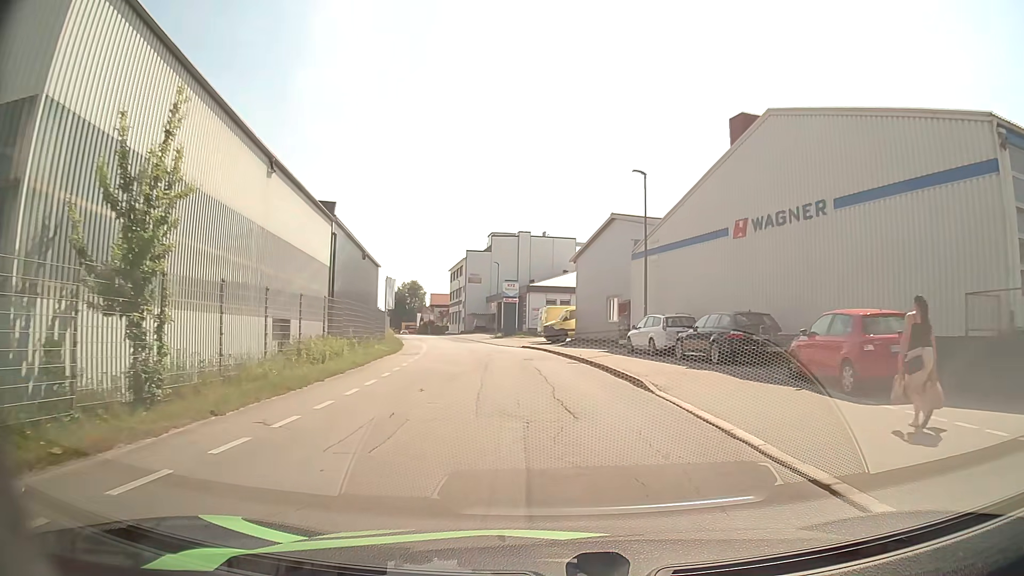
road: residential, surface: asphalt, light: Day
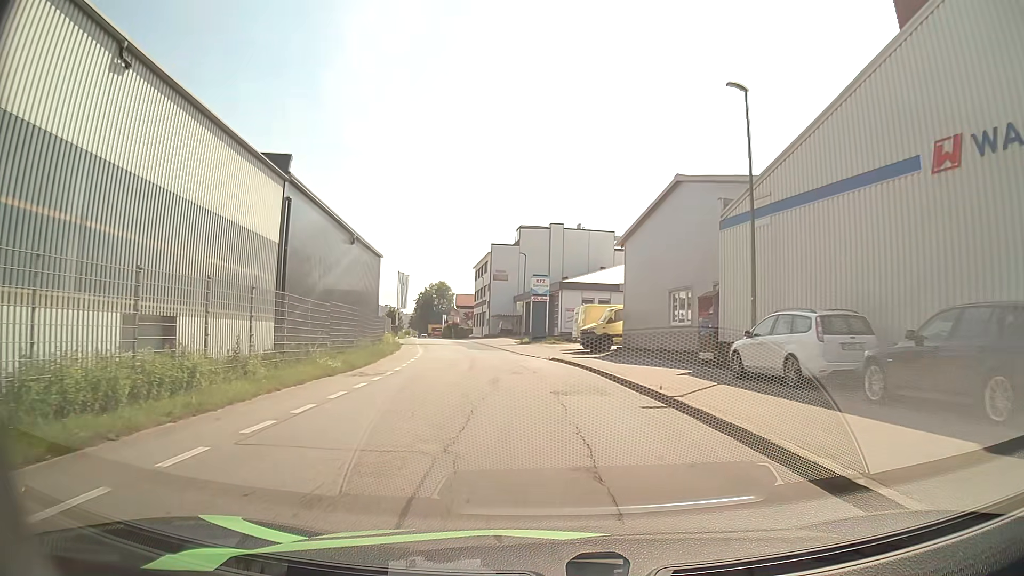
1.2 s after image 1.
(-0.3, +11.5) m; -3°
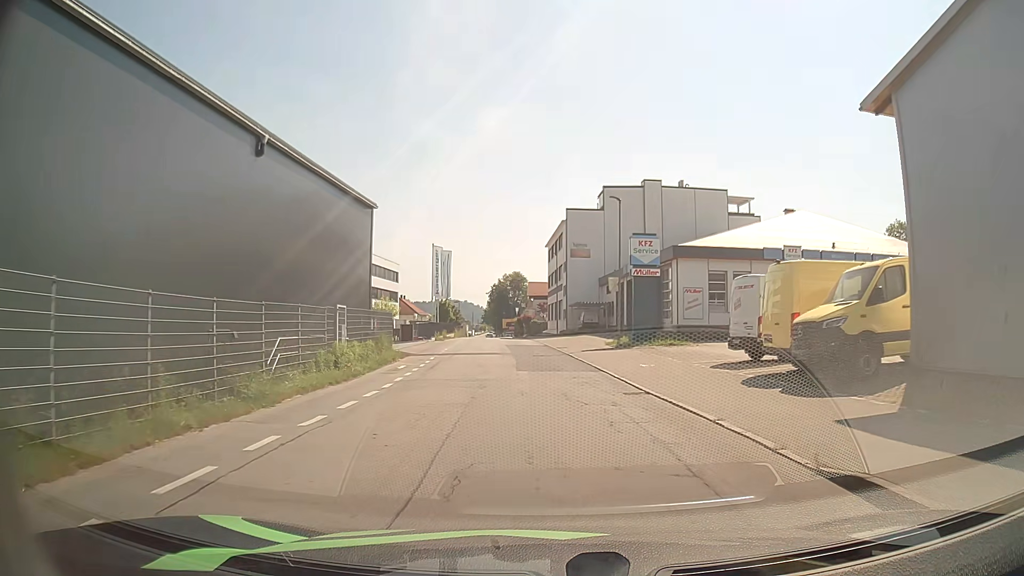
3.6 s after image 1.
(-1.4, +23.4) m; -6°
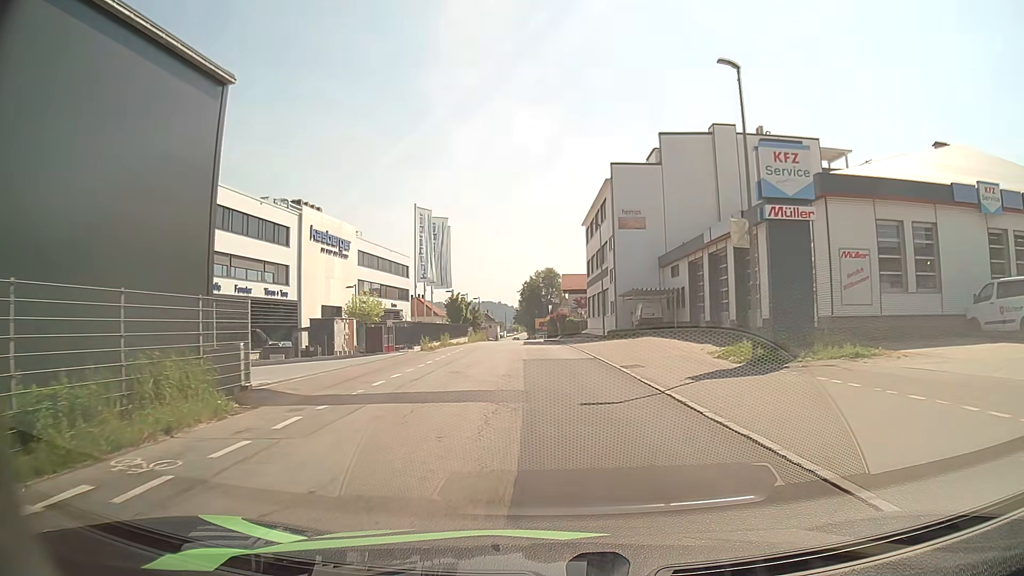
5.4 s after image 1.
(-0.6, +18.7) m; -4°
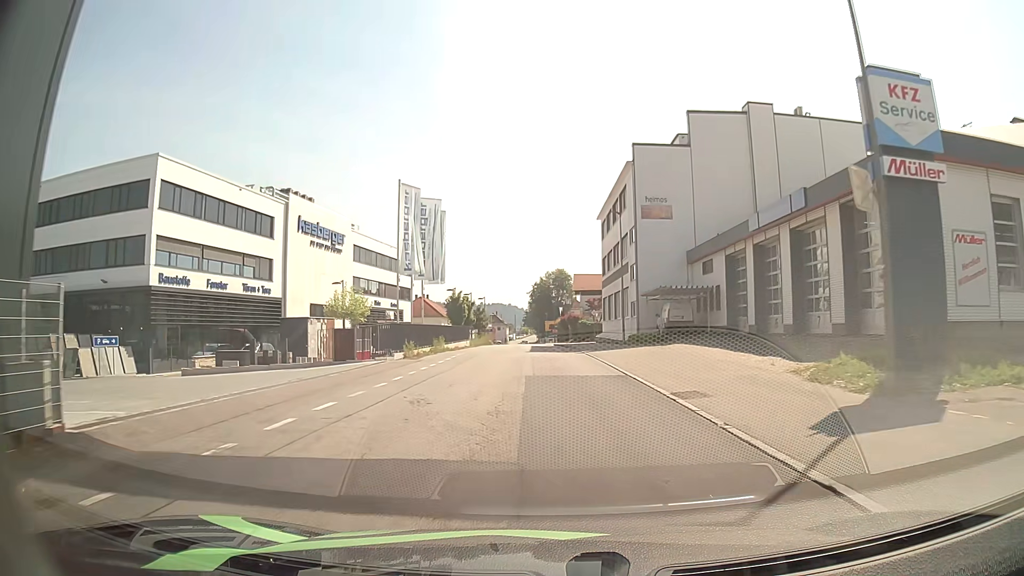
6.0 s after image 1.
(0.0, +6.5) m; 0°
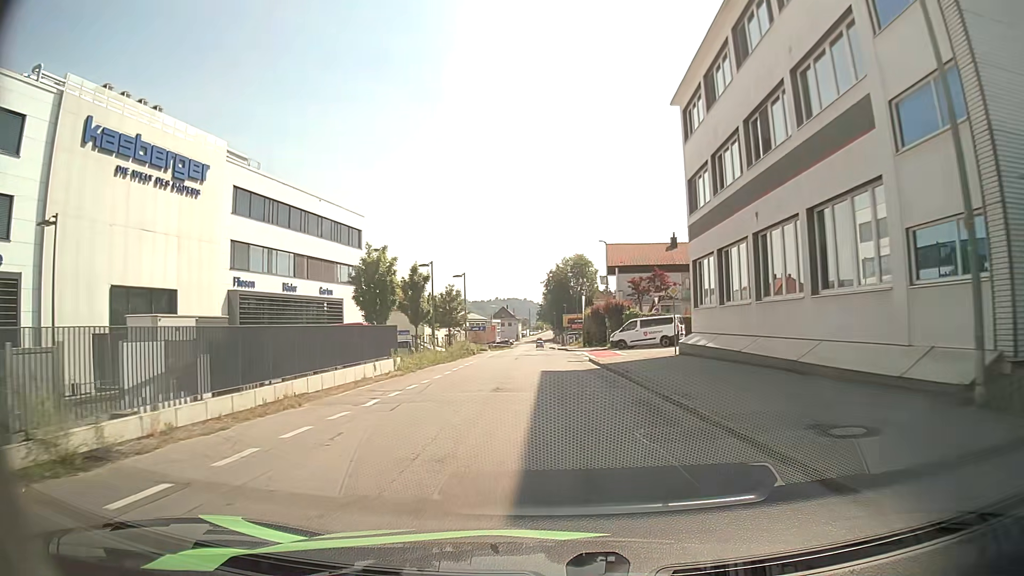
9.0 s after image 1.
(-0.9, +34.3) m; -2°
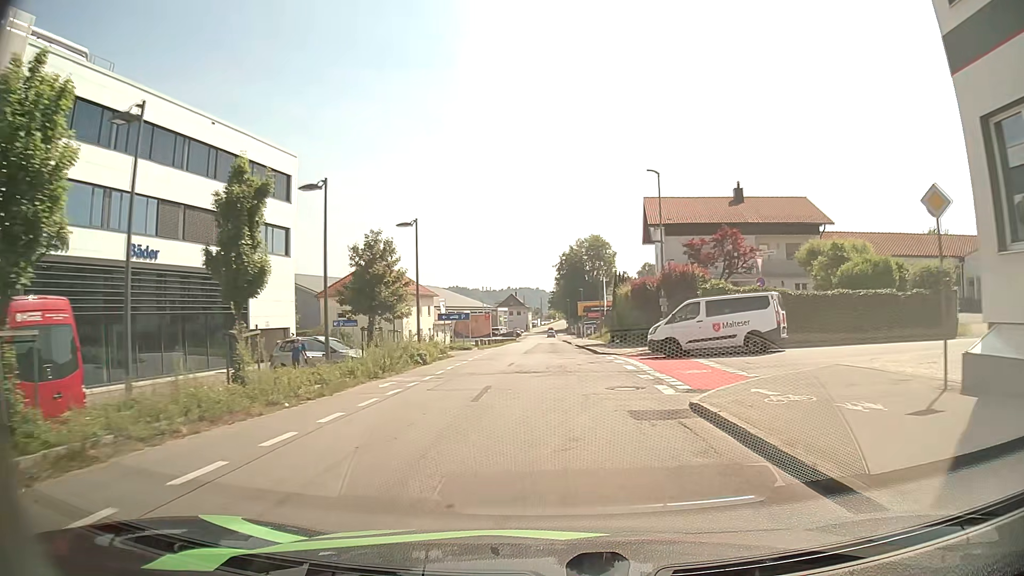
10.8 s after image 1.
(-0.1, +21.5) m; -1°
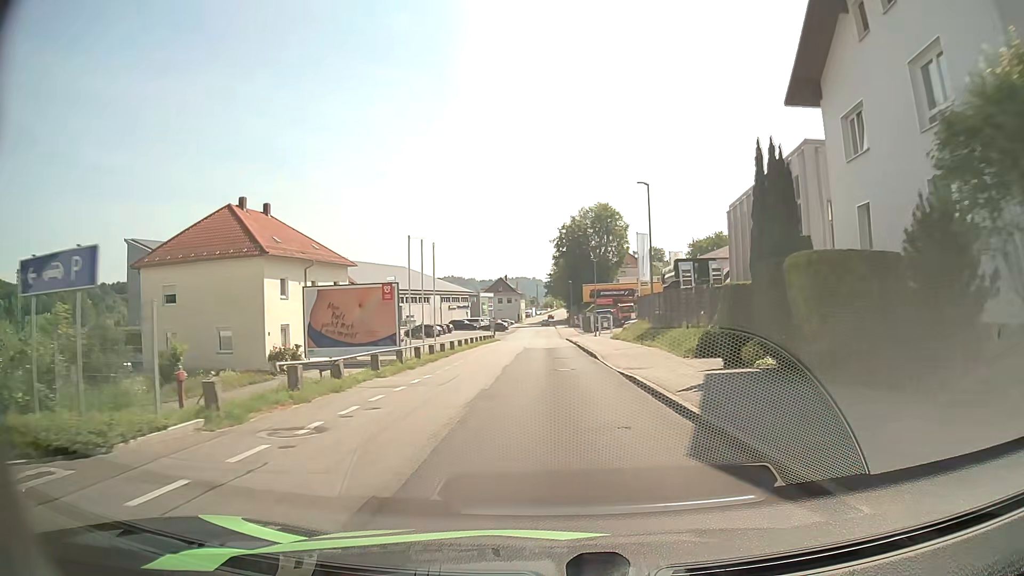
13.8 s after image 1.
(+0.1, +37.1) m; 0°
(0, +10) (0, +20) (0, +30) (0, +40) (0, +50) (0, +60) (0, +70) (0, +80) (0, +90) (0, +100) m
